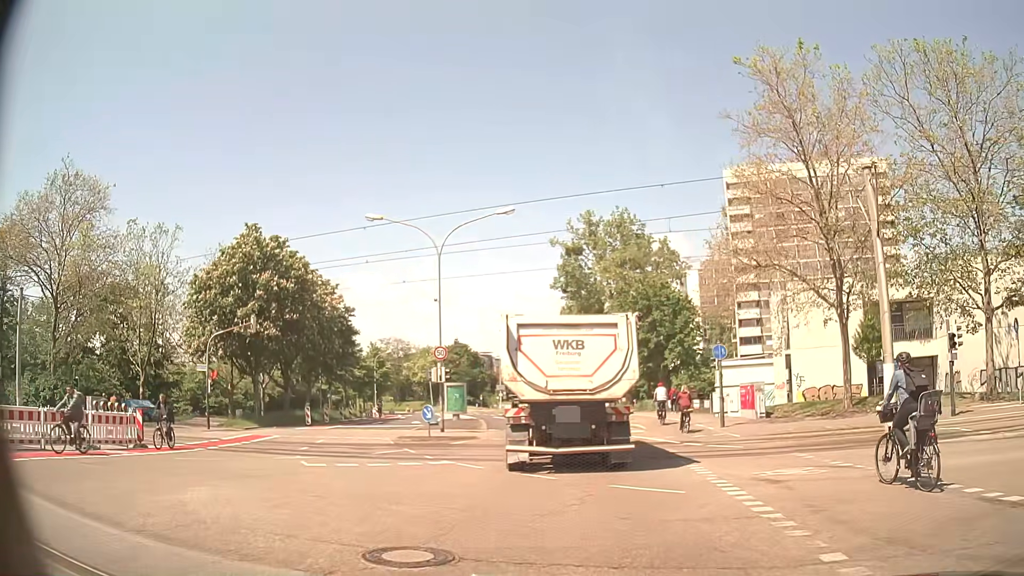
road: residential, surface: asphalt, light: Day
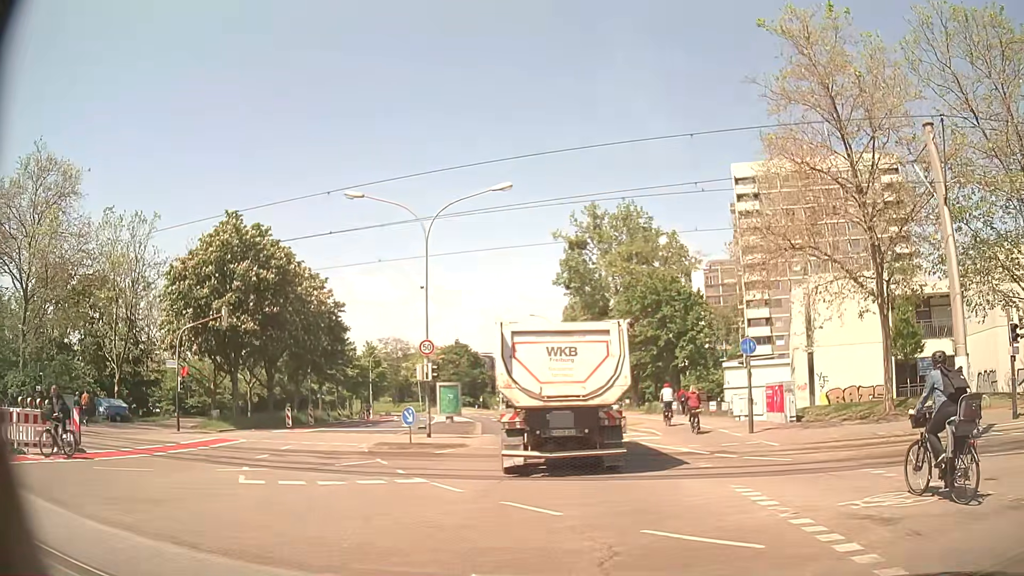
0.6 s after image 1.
(+0.1, +3.7) m; +2°
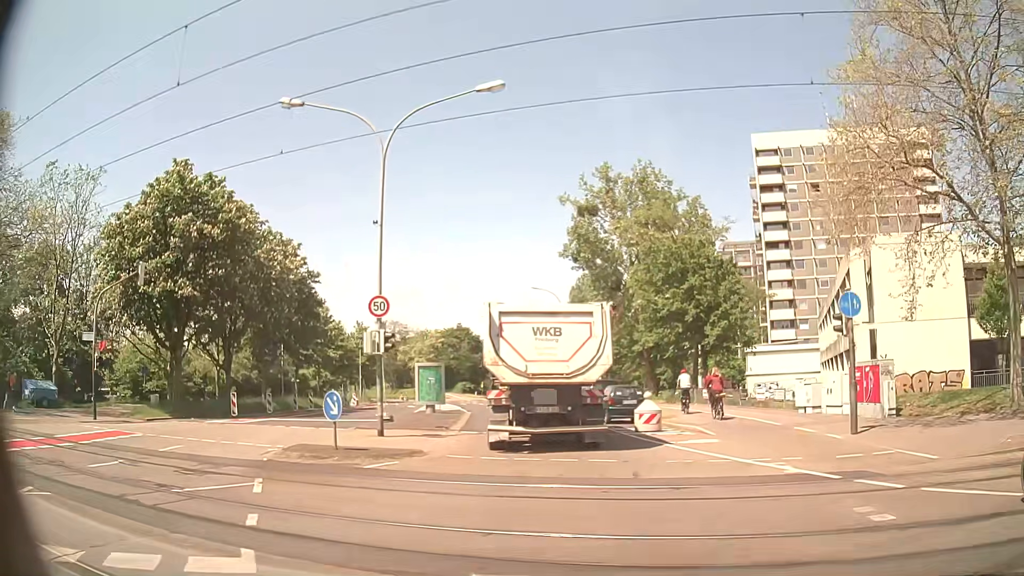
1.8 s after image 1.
(-0.1, +8.0) m; 0°
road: tertiary
(0, +10) (-1, +20) (-2, +30) (-4, +40) (-6, +50) (-8, +59) (-10, +69) (-12, +79) (-15, +88) (-18, +98) m
